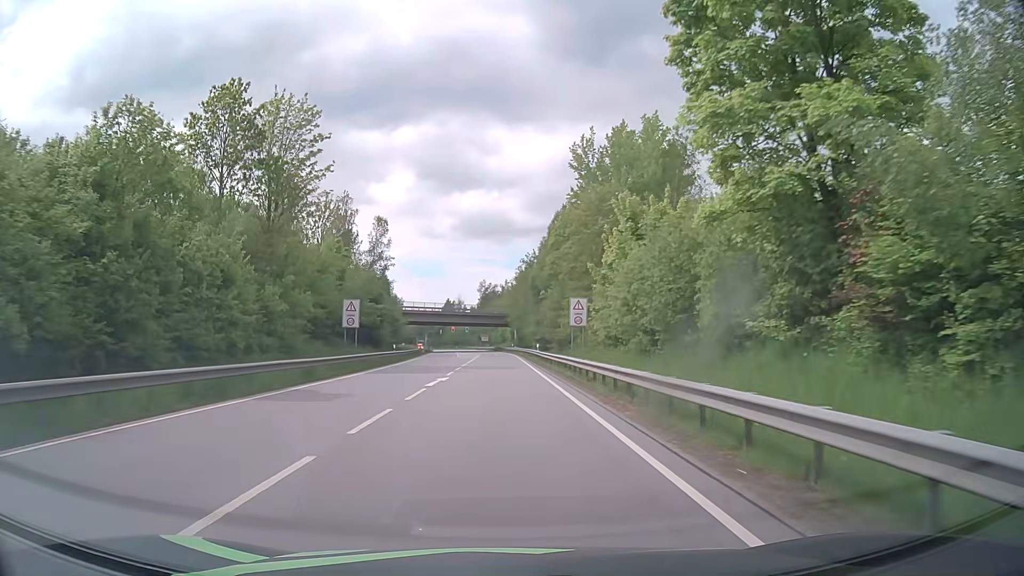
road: primary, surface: asphalt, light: Day
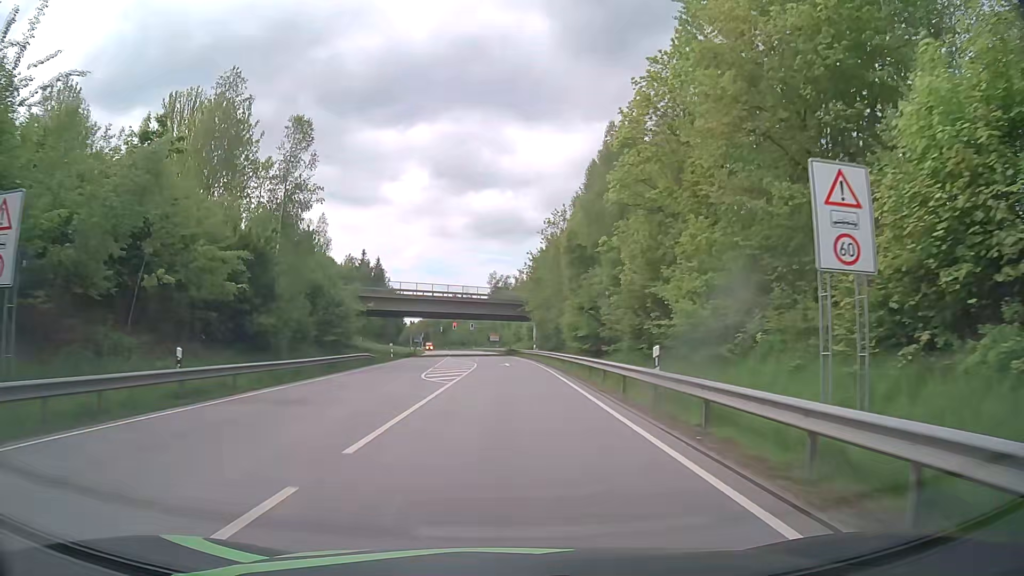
(-0.5, +37.8) m; -1°
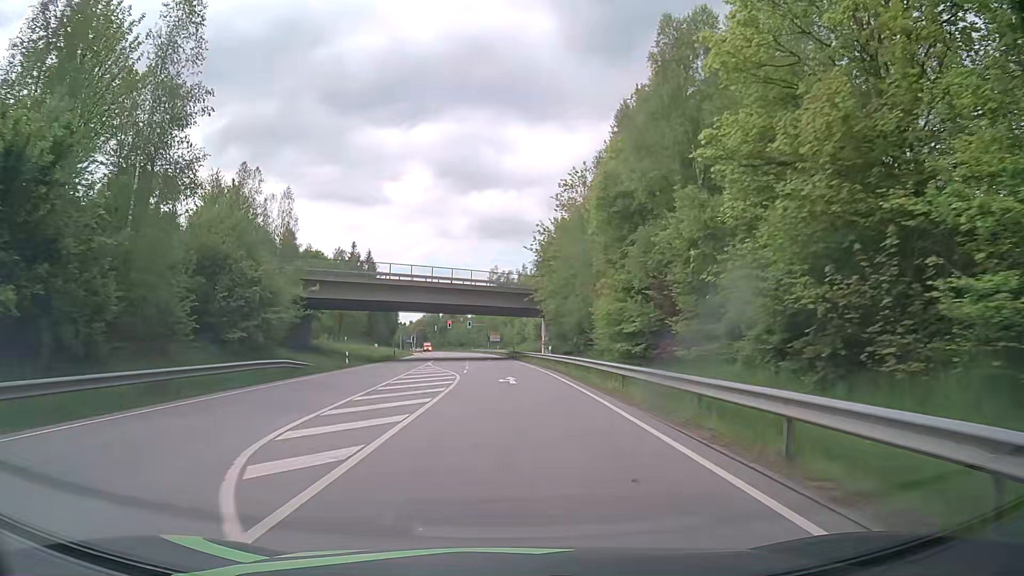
(0.0, +18.9) m; -1°
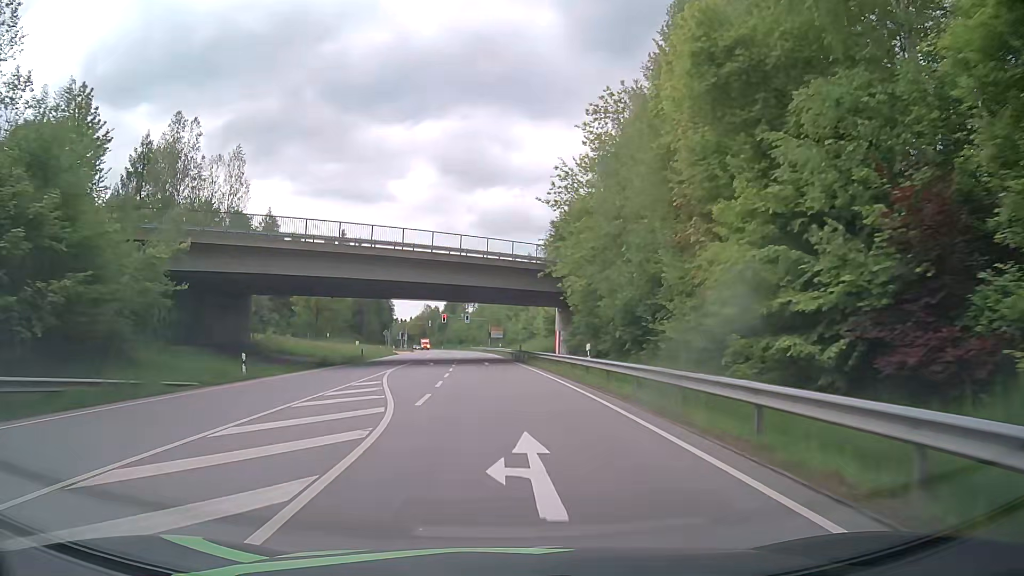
(+0.1, +18.8) m; 0°
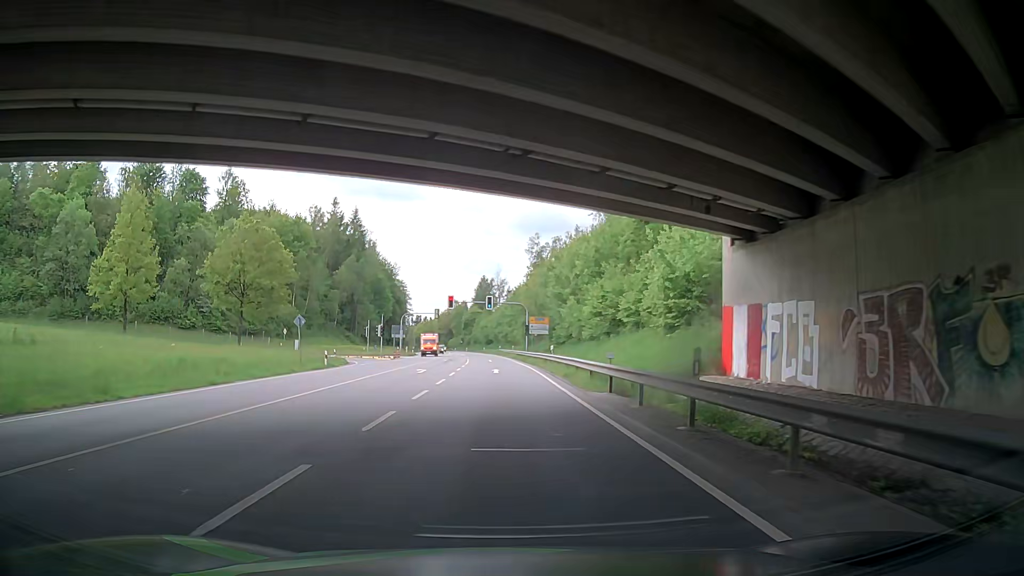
(-1.2, +46.2) m; -2°
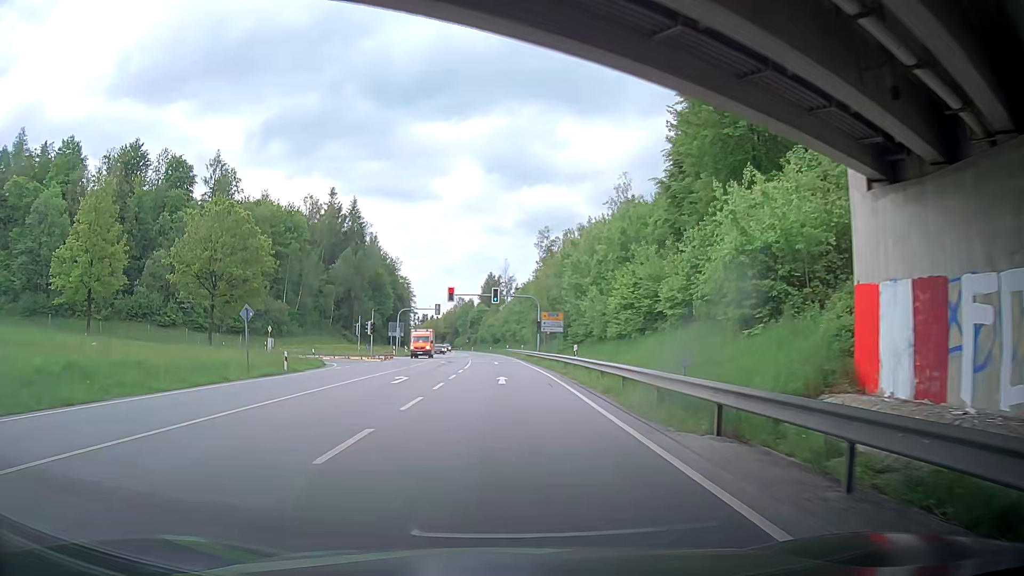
(0.0, +9.2) m; 0°
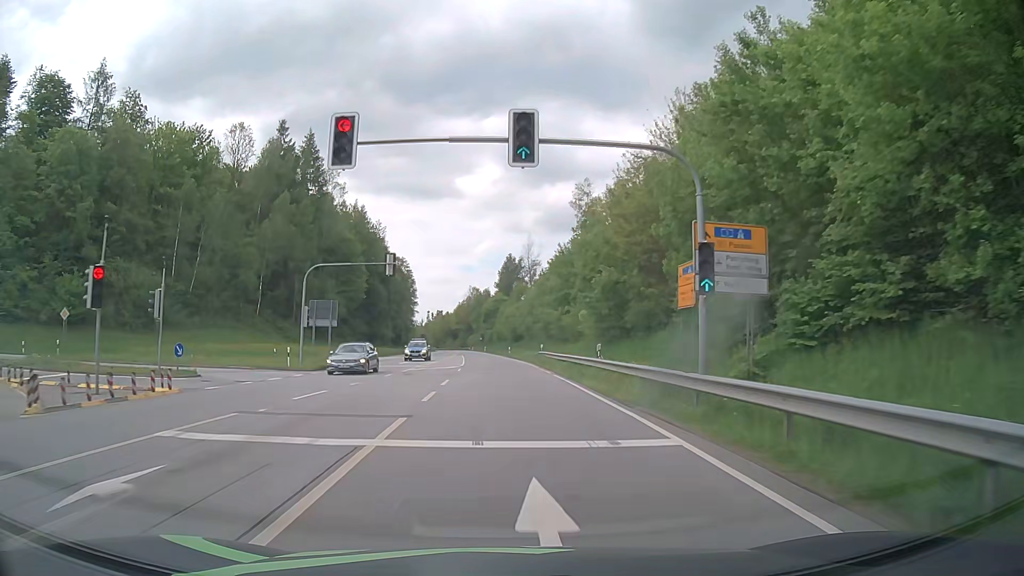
(-2.5, +45.8) m; -3°
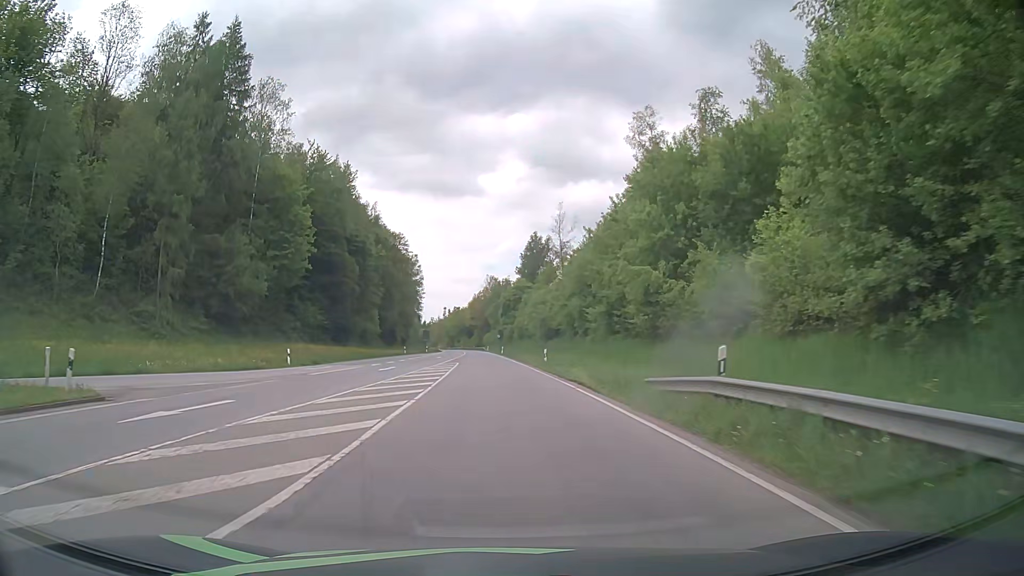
(-0.5, +37.2) m; -1°
(0, +10) (0, +20) (-1, +30) (-1, +40) (-1, +50) (-2, +60) (-2, +70) (-3, +80) (-4, +90) (-4, +100) m
